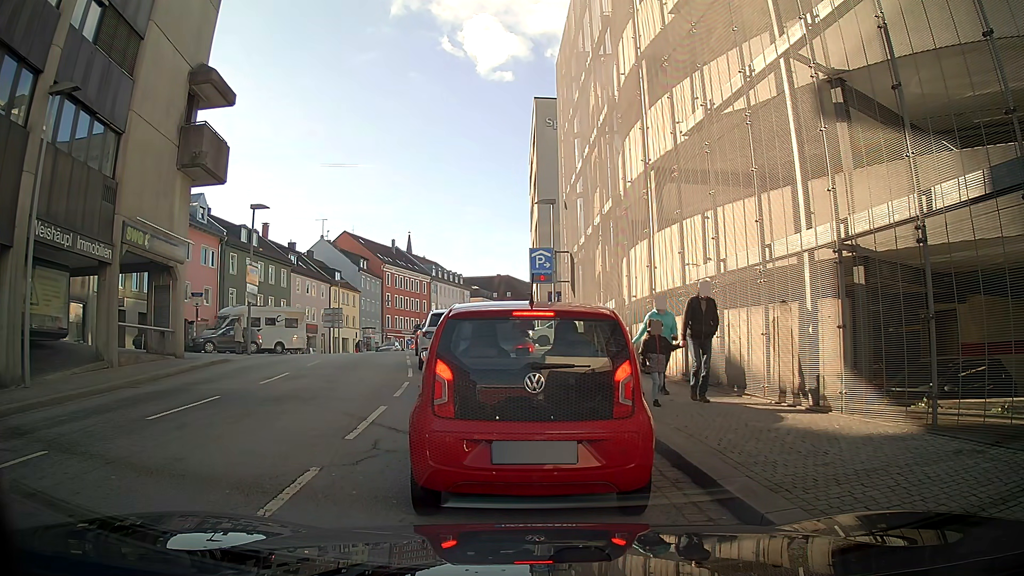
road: tertiary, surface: asphalt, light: Day
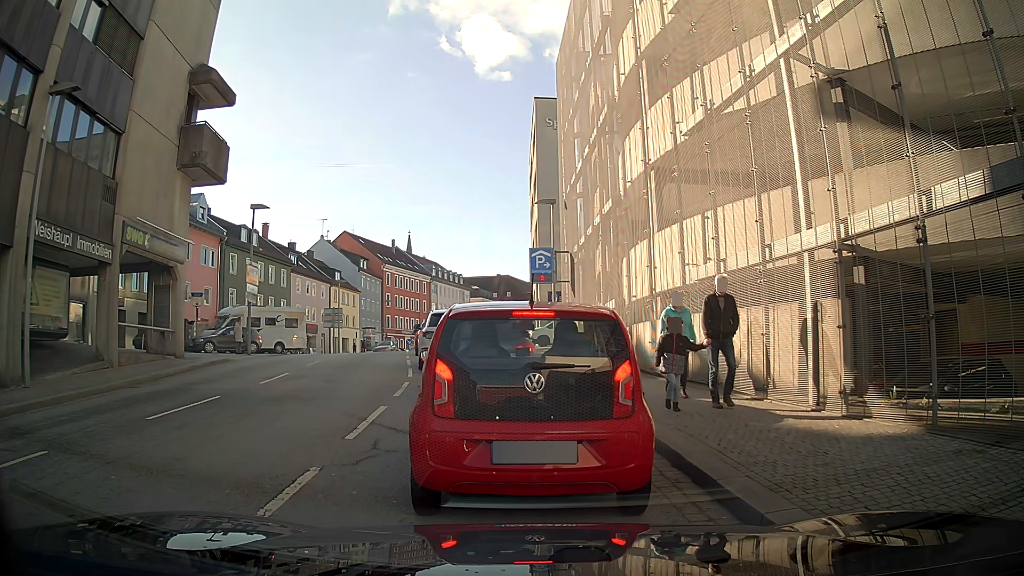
(0.0, 0.0) m; 0°
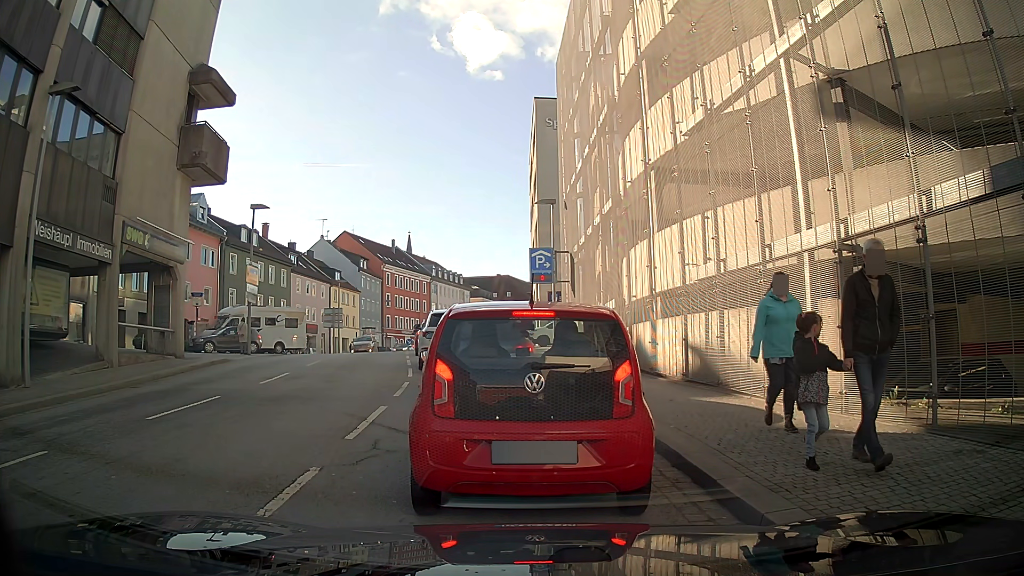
(0.0, 0.0) m; 0°
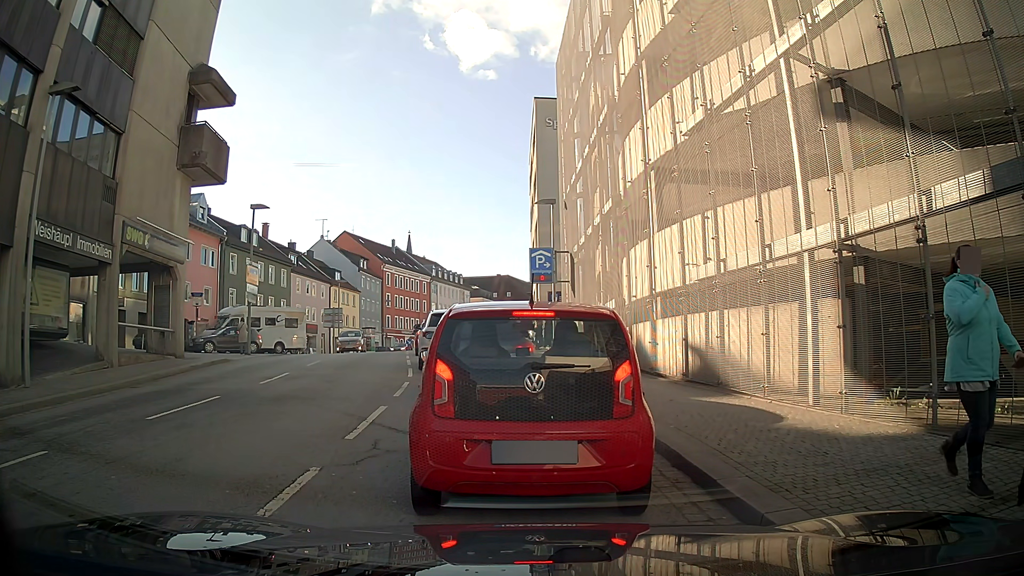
(0.0, 0.0) m; 0°
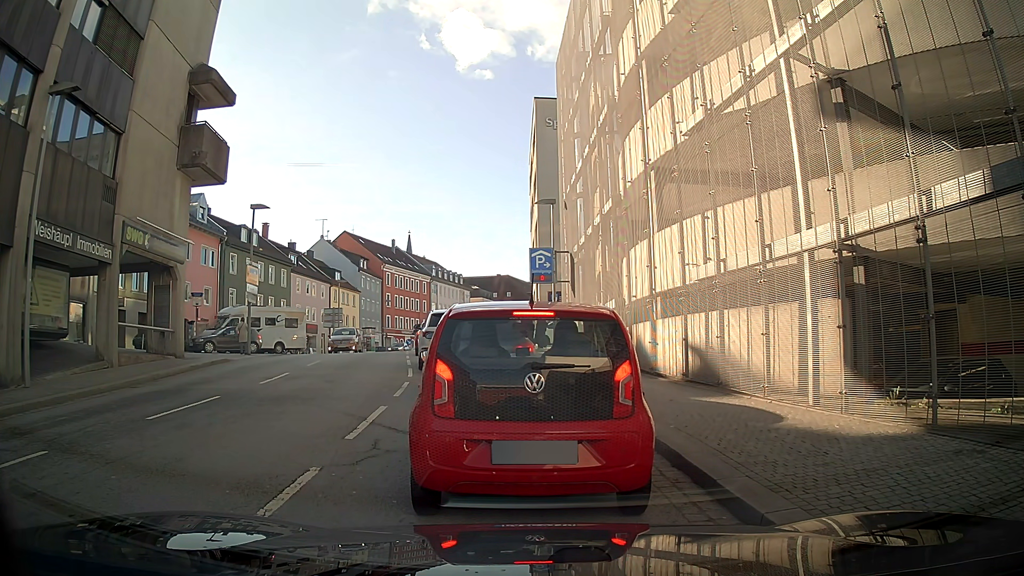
(0.0, 0.0) m; 0°
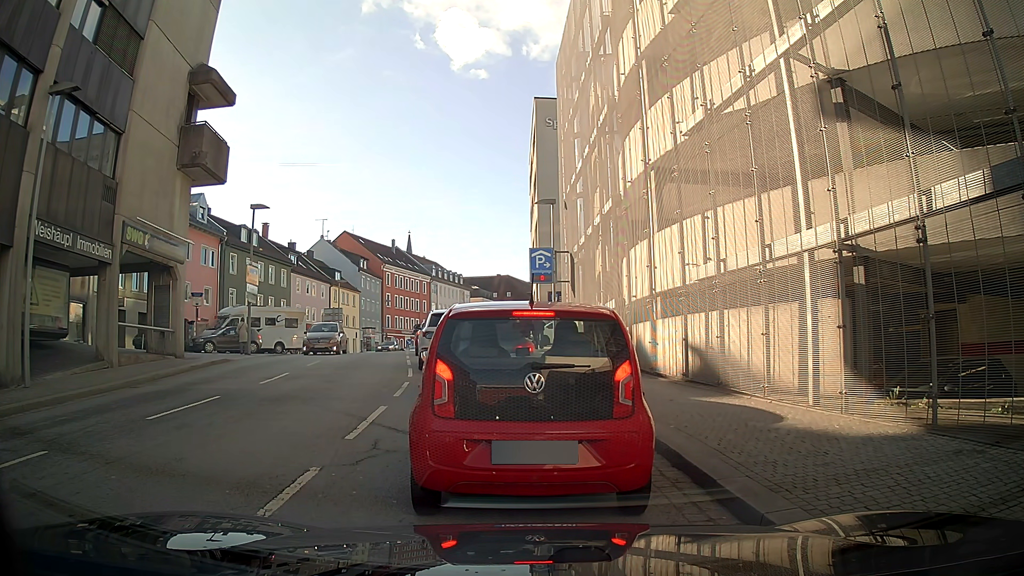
(0.0, 0.0) m; 0°
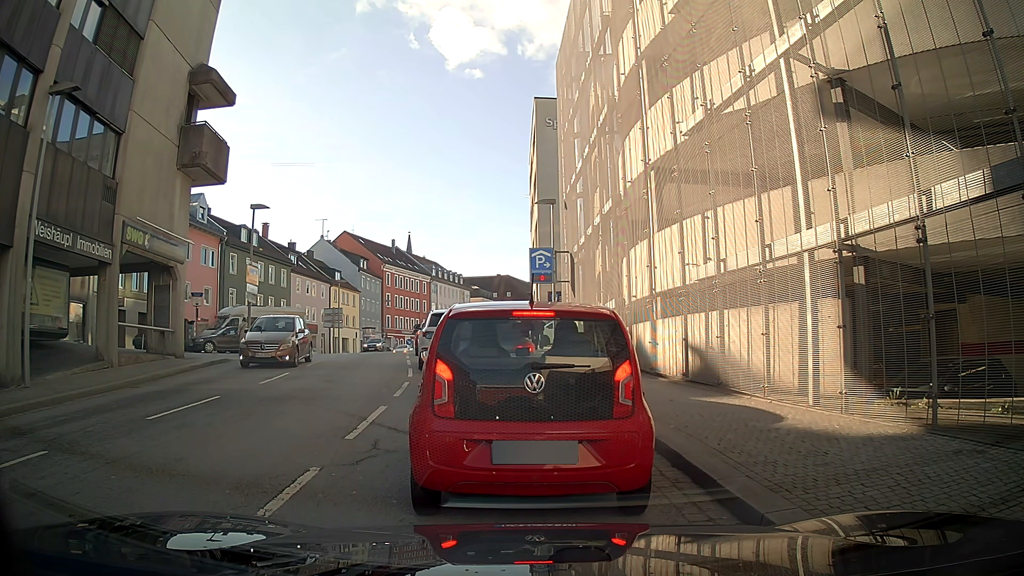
(0.0, 0.0) m; 0°
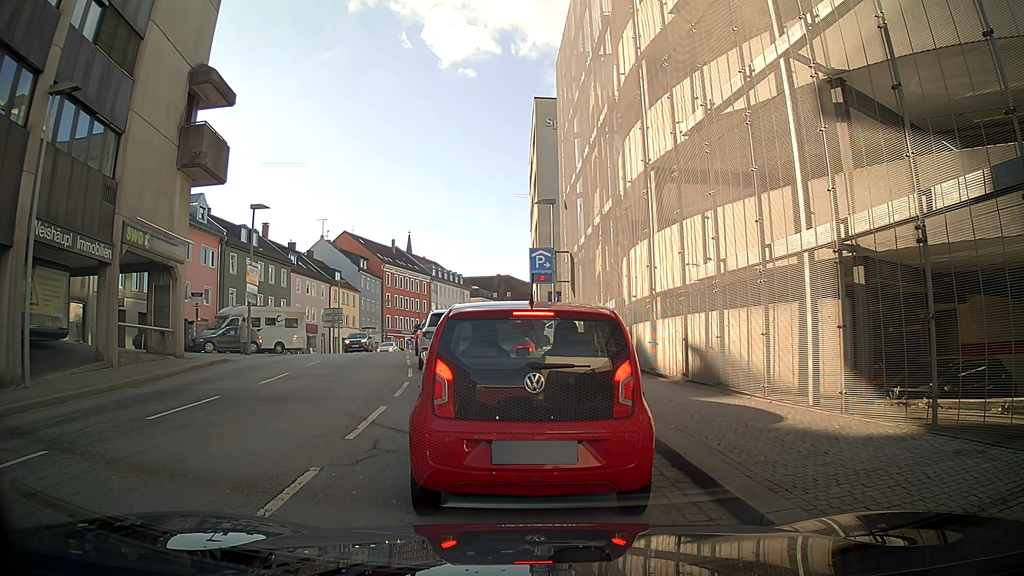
(0.0, 0.0) m; 0°
